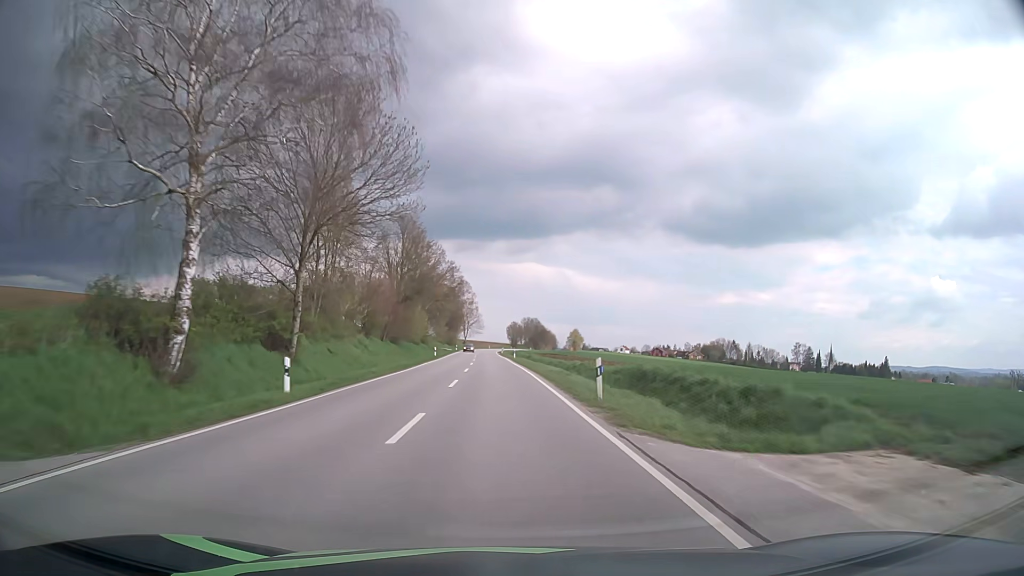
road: secondary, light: Day
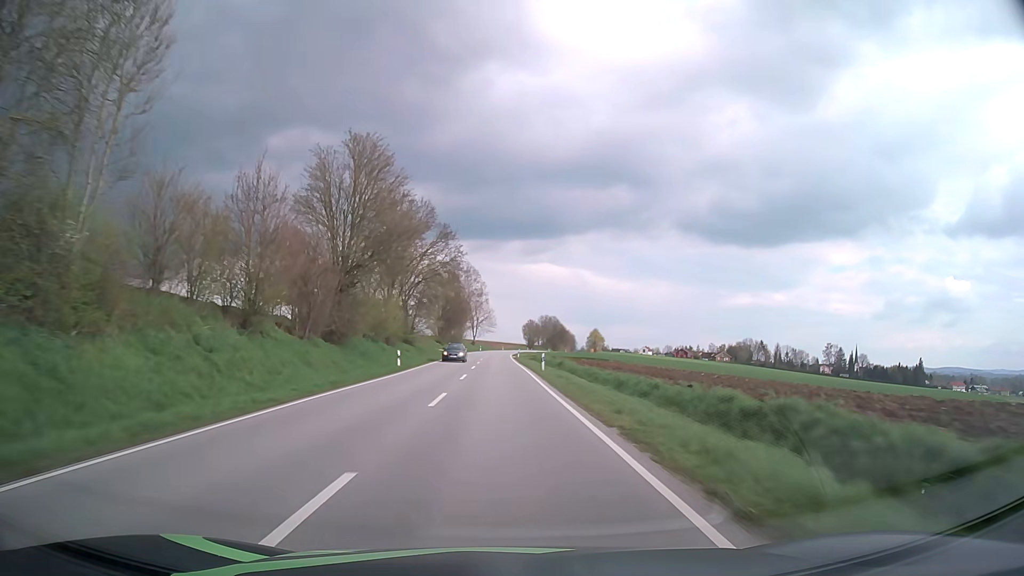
(-0.4, +30.3) m; -2°
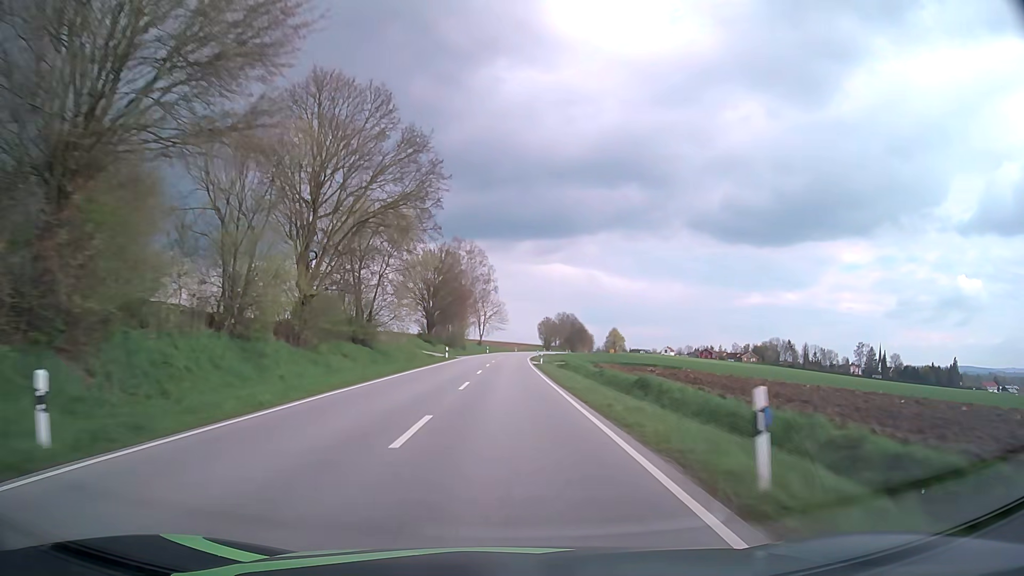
(-0.3, +30.3) m; -1°
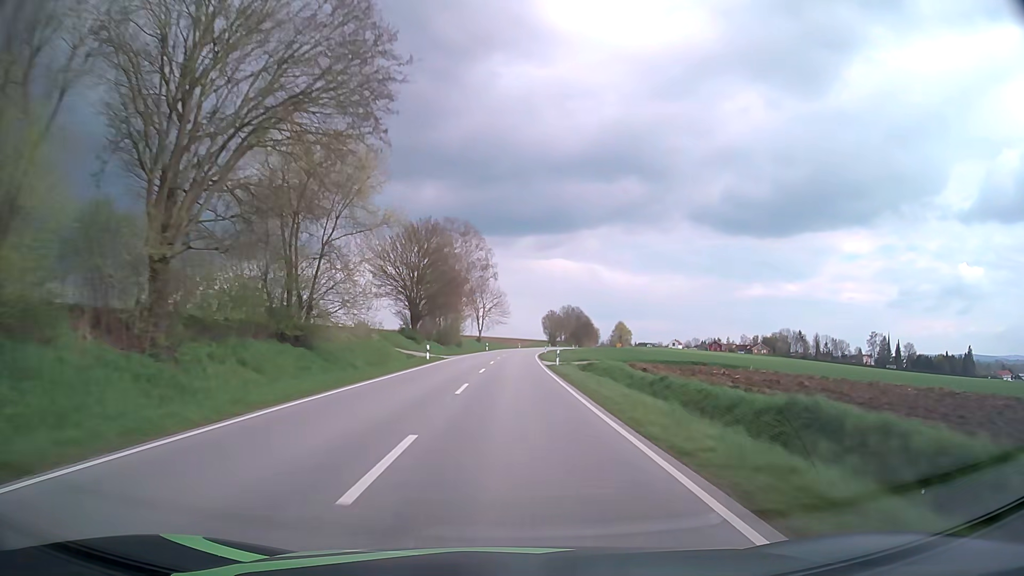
(0.0, +15.2) m; 0°
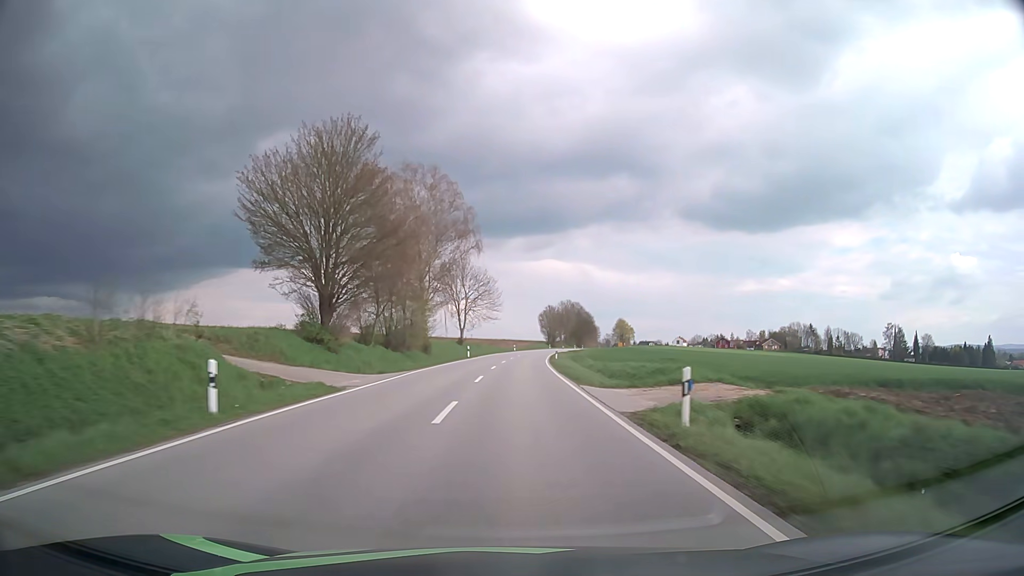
(+0.1, +30.4) m; +1°
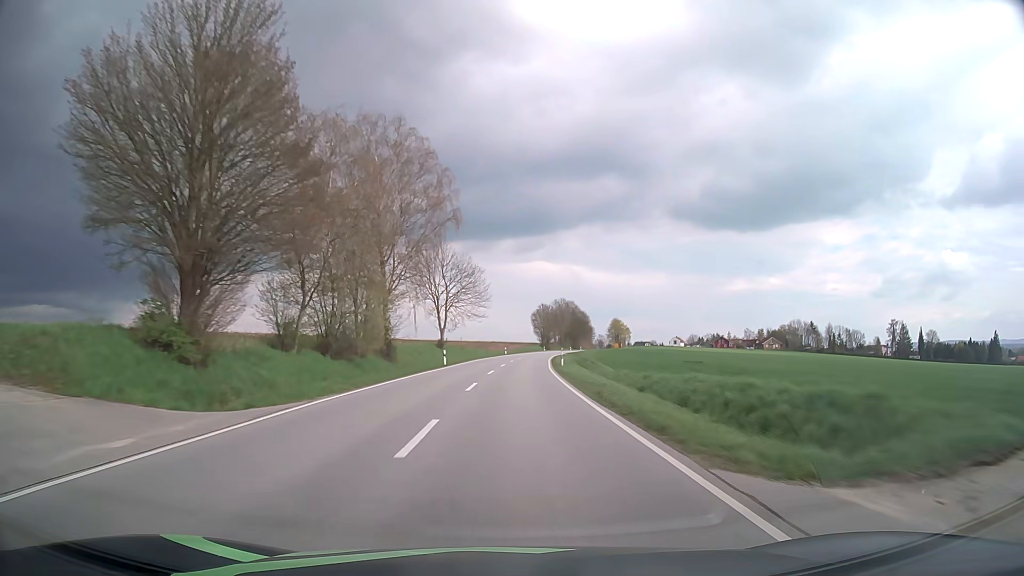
(+0.1, +15.2) m; +1°
